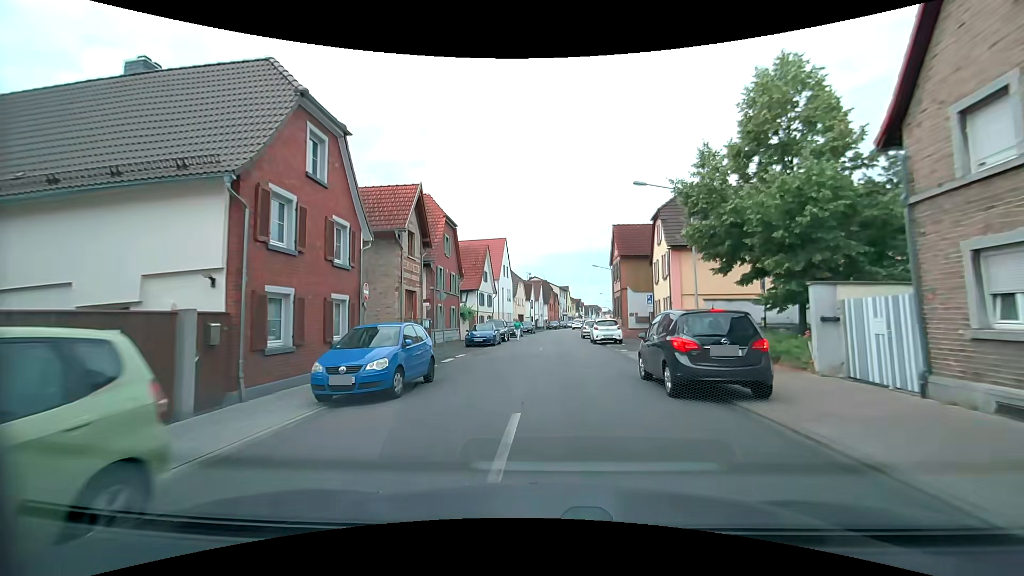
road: tertiary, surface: asphalt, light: Day
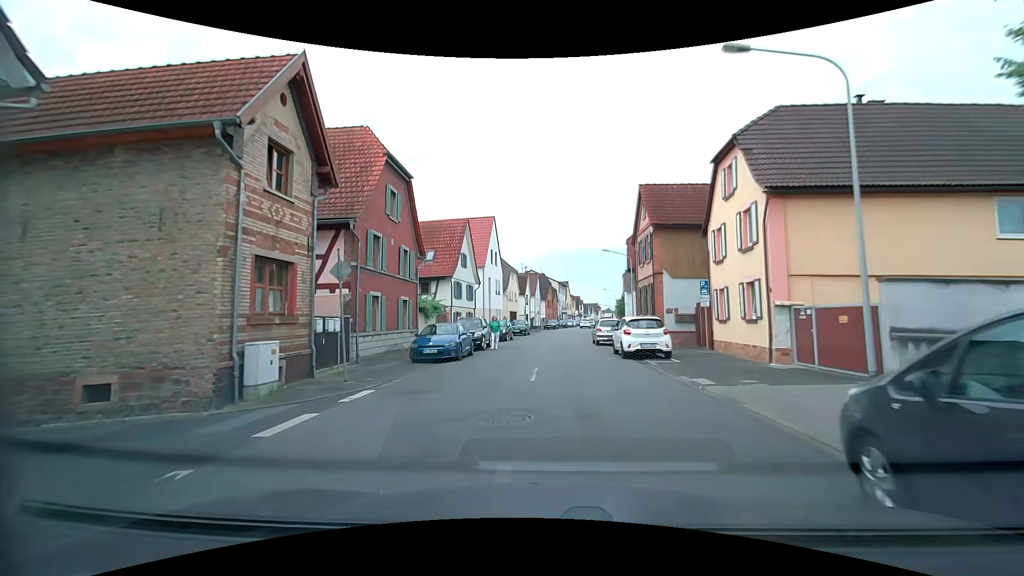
(0.0, +11.9) m; 0°
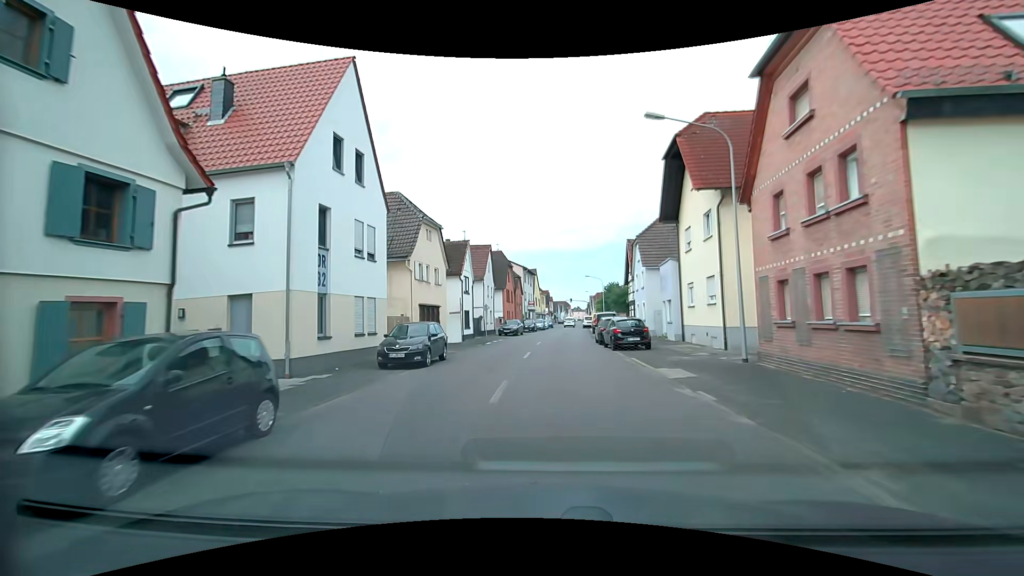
(+1.0, +30.3) m; +4°
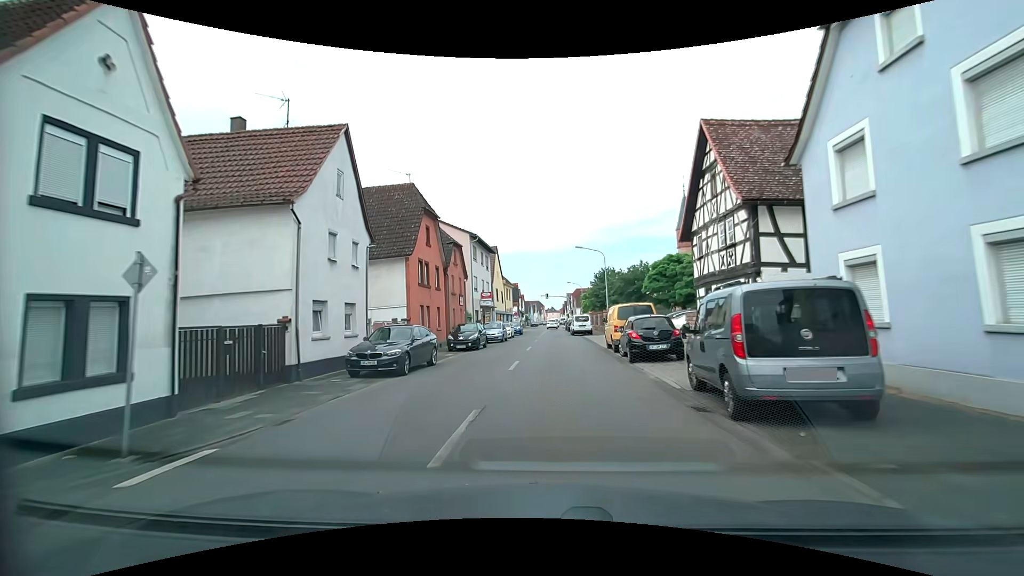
(+0.6, +31.0) m; +3°
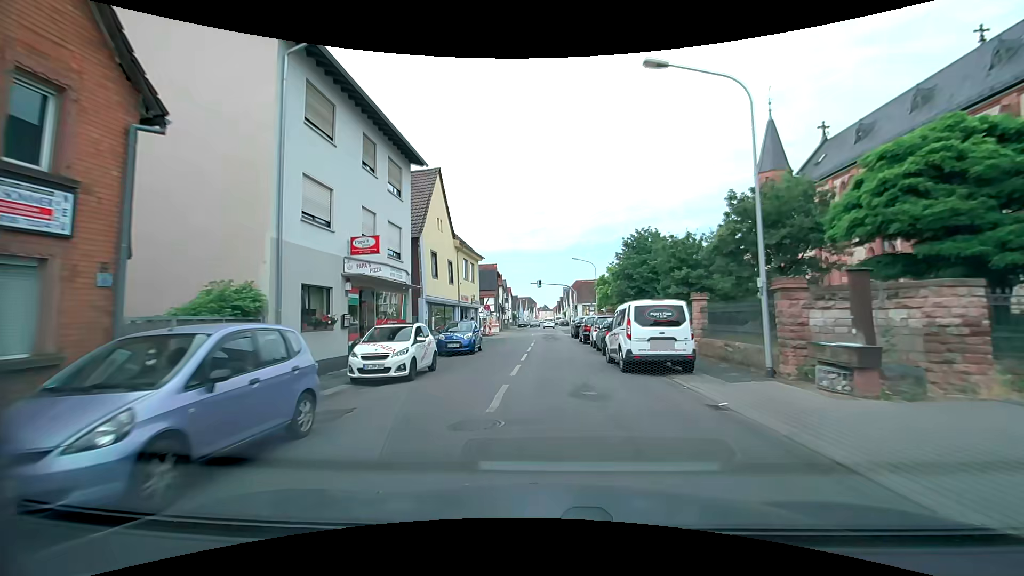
(+0.1, +31.6) m; 0°
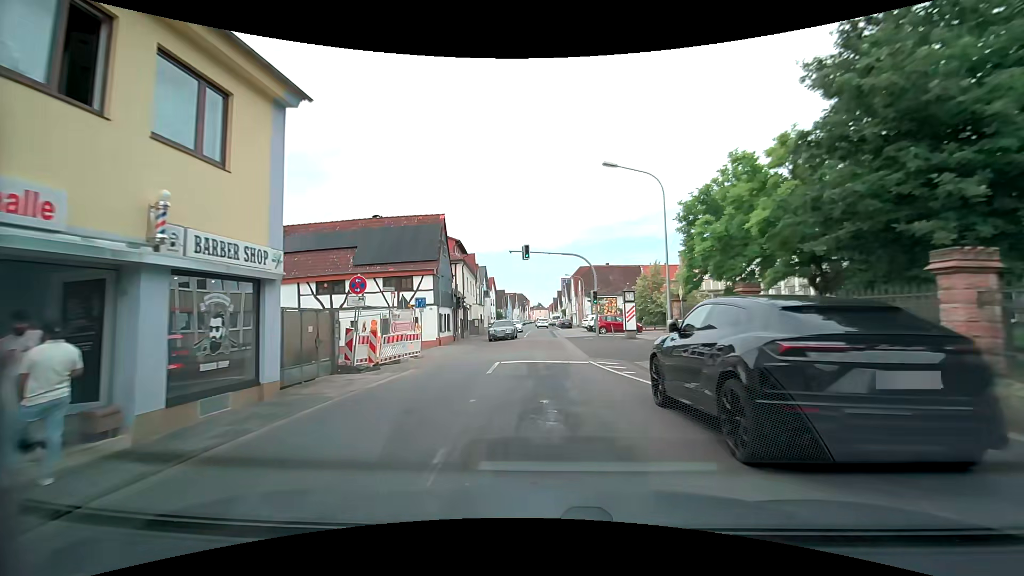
(+0.4, +31.4) m; +1°
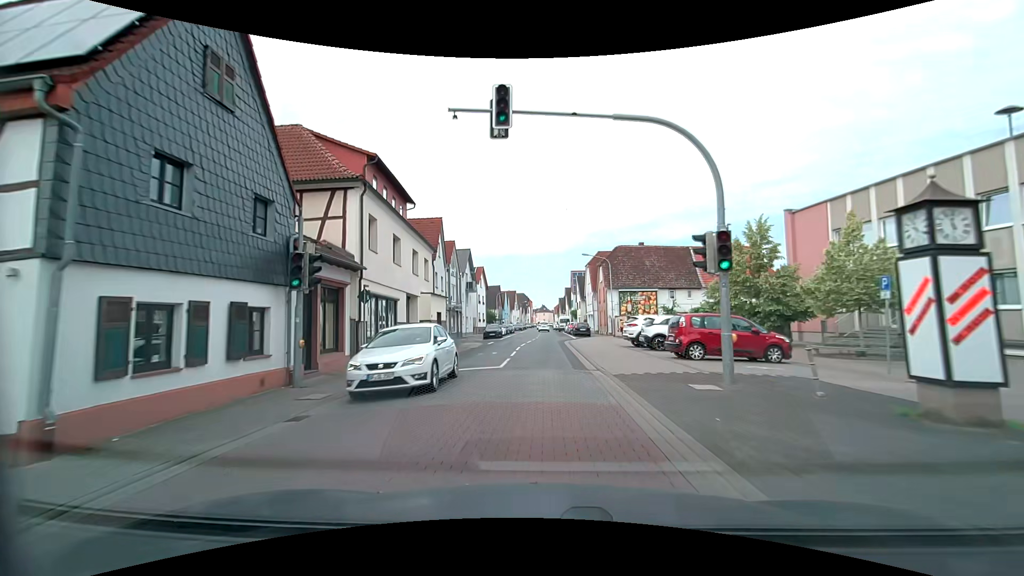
(-0.2, +24.6) m; 0°
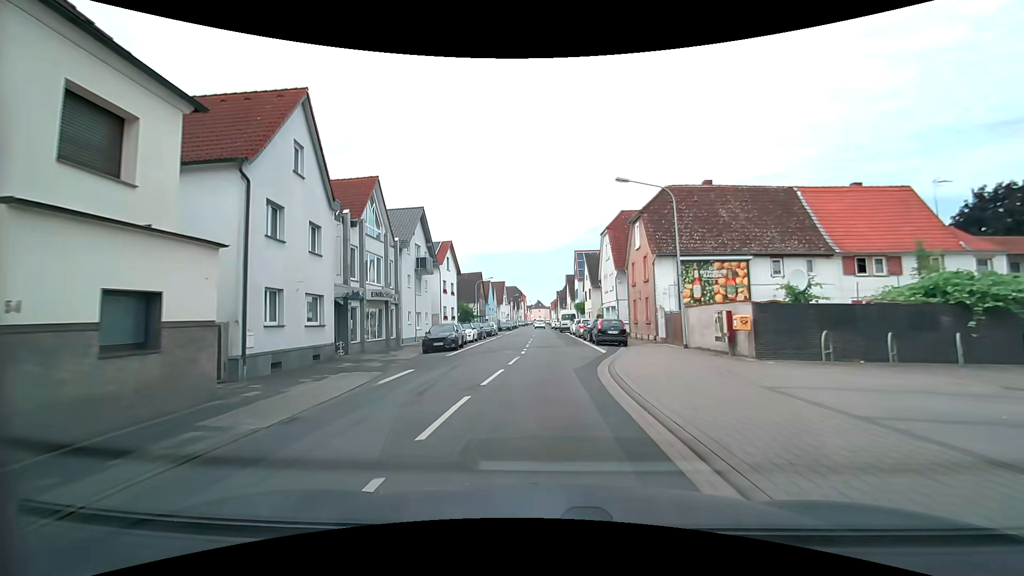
(-0.1, +24.0) m; -1°
(0, +10) (0, +20) (+1, +30) (+1, +40) (+1, +50) (0, +60) (0, +70) (0, +80) (0, +90) (0, +100) m
